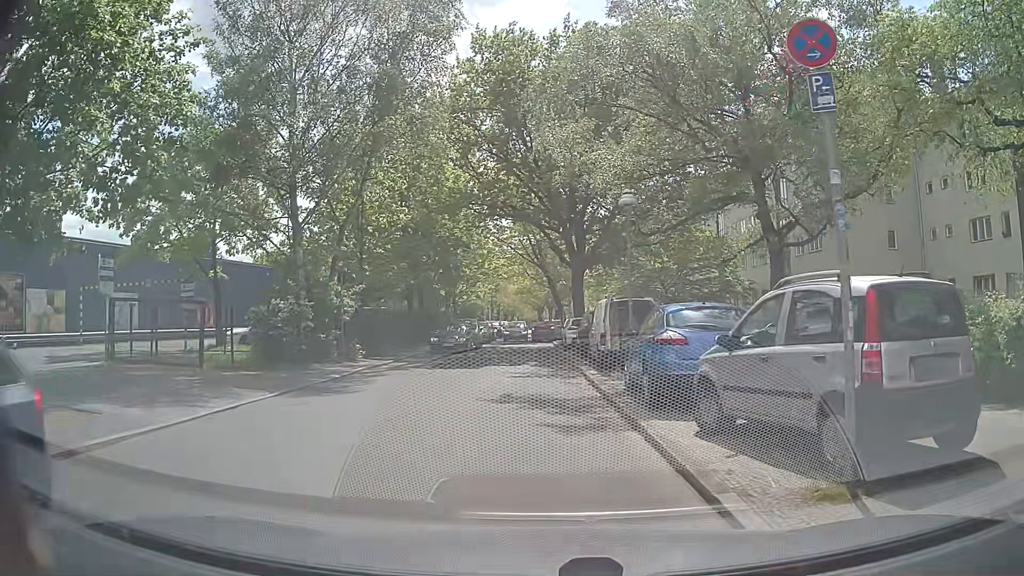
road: residential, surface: concrete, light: Day
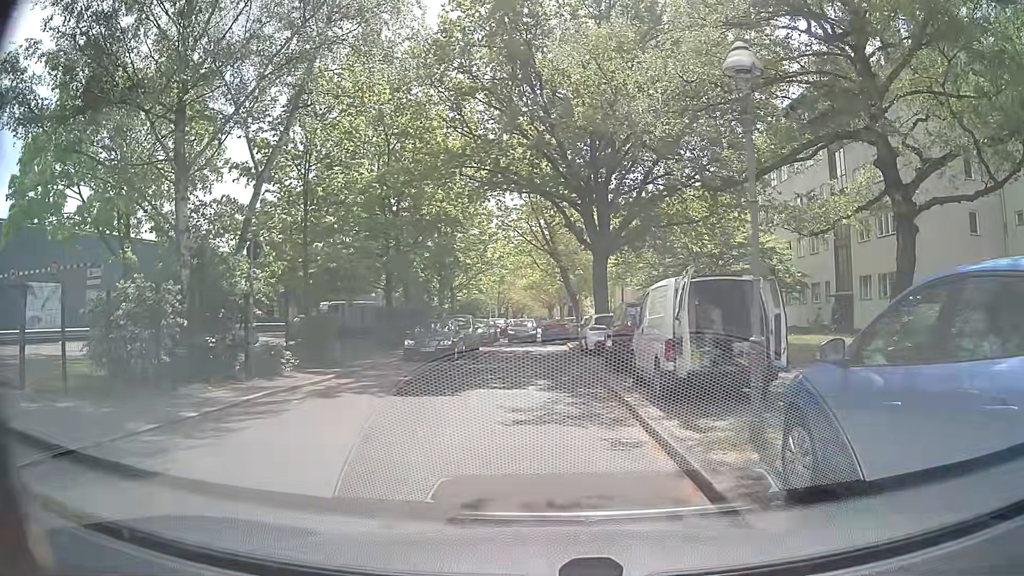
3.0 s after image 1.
(-0.1, +7.7) m; 0°
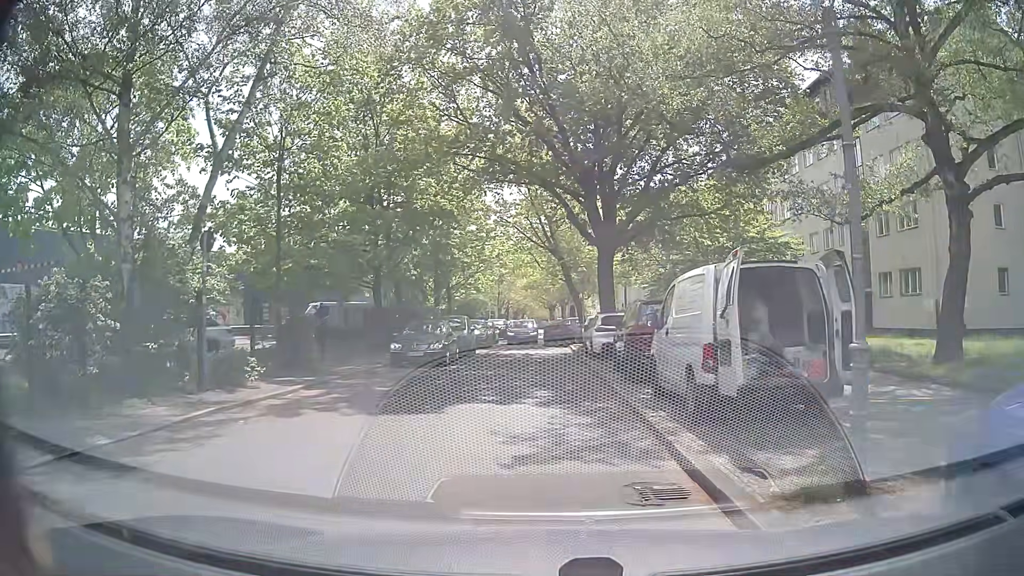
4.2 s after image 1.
(0.0, +2.2) m; -1°
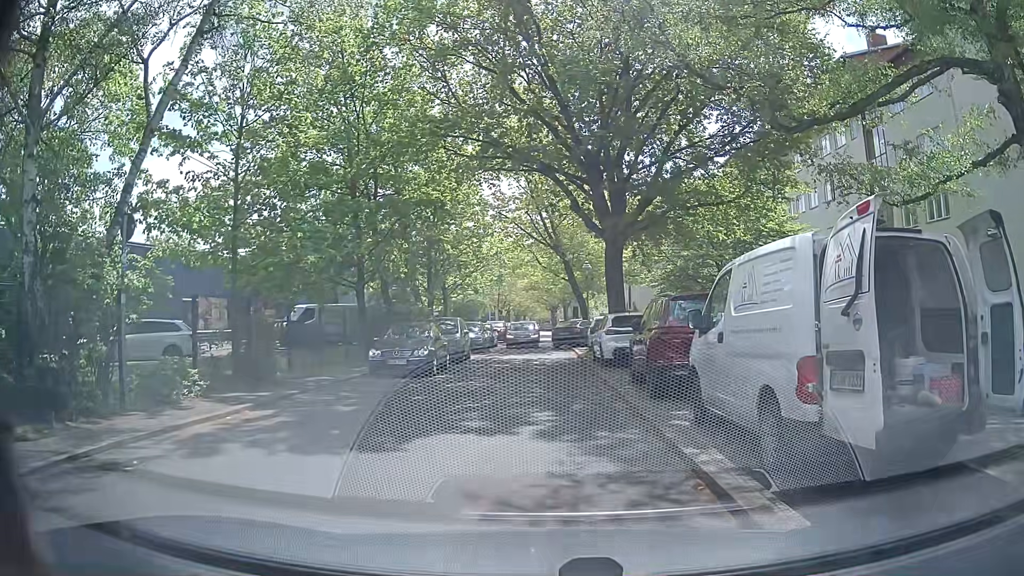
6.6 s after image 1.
(+0.1, +2.7) m; +2°
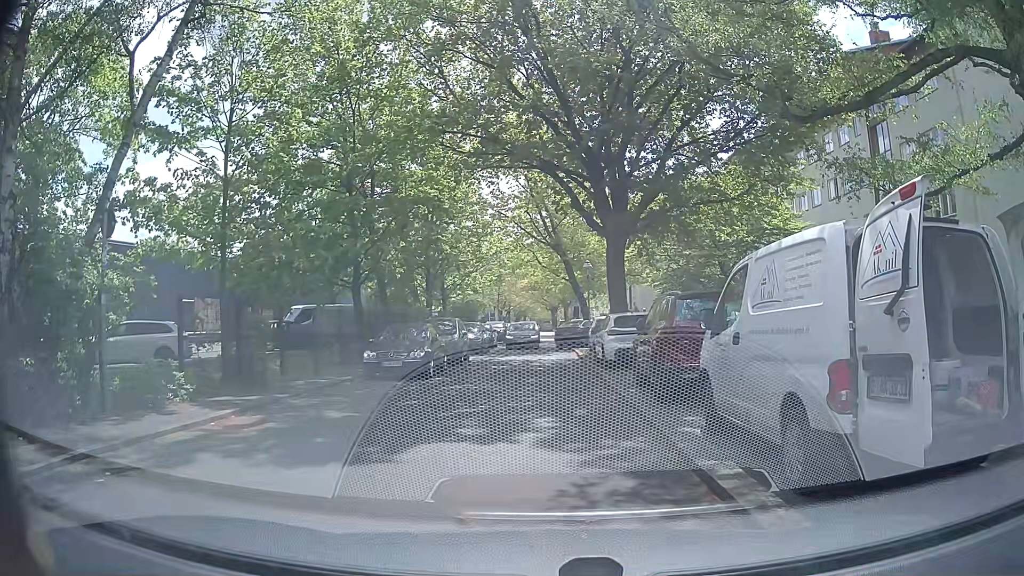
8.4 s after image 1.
(0.0, +0.5) m; 0°
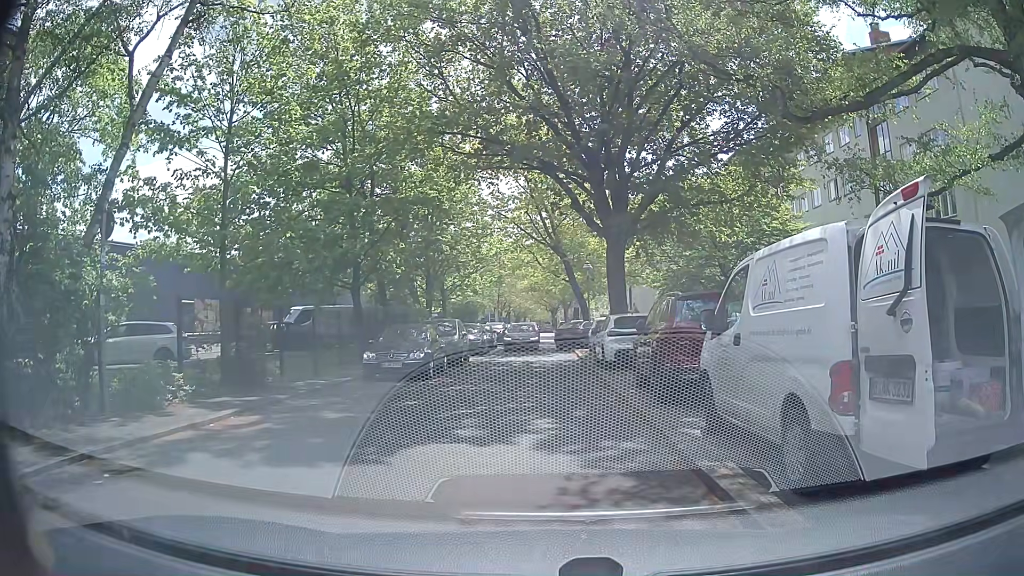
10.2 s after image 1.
(0.0, +0.1) m; 0°
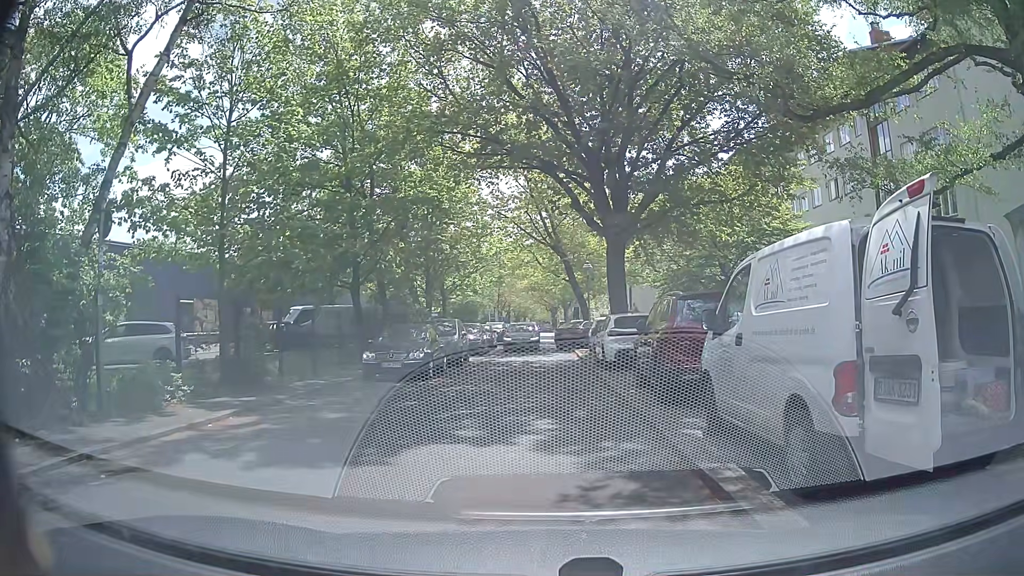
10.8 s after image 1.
(0.0, +0.1) m; 0°
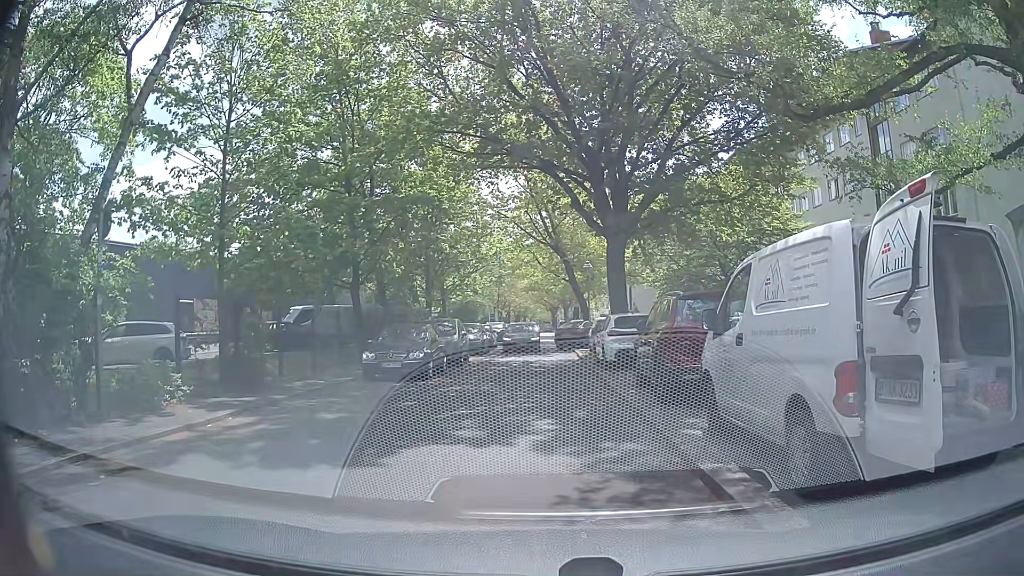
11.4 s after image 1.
(0.0, 0.0) m; 0°
